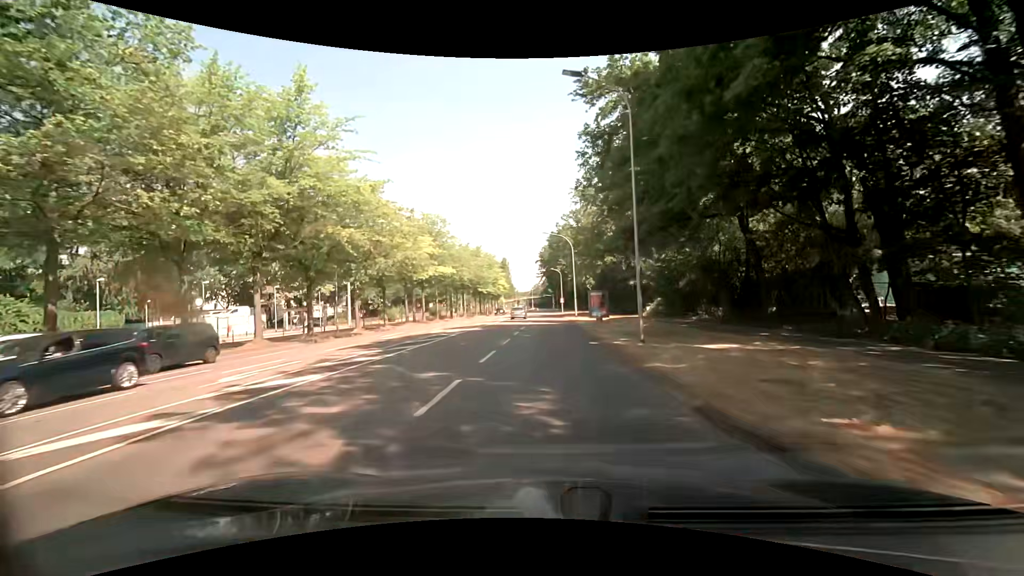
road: secondary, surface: asphalt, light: Day
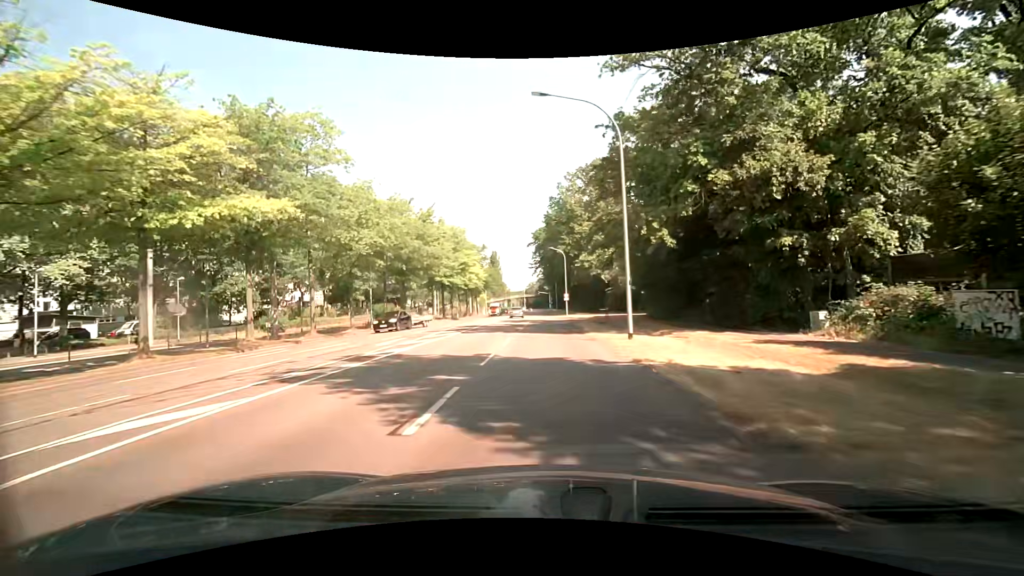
(-0.4, +36.9) m; 0°
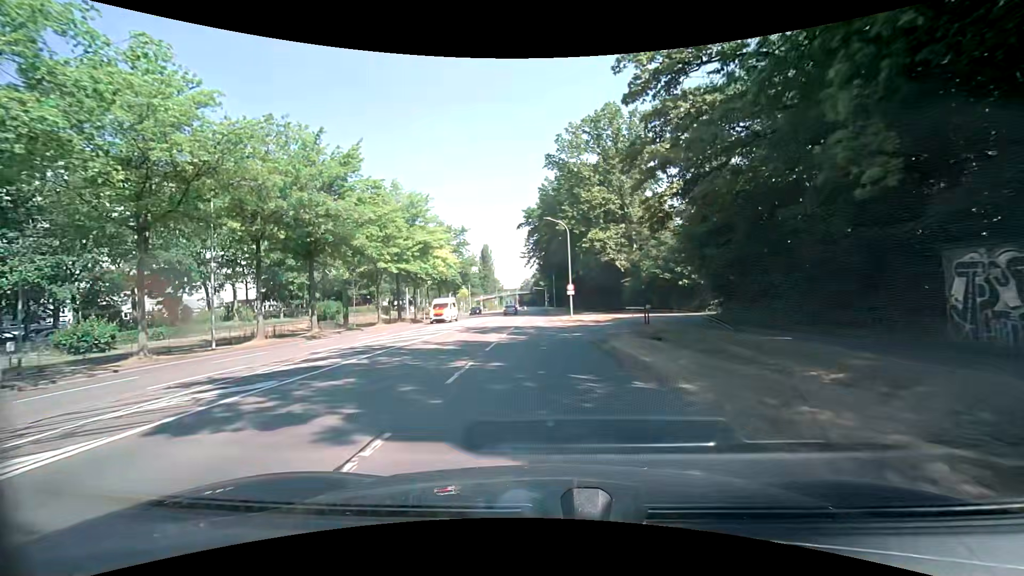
(0.0, +20.8) m; 0°
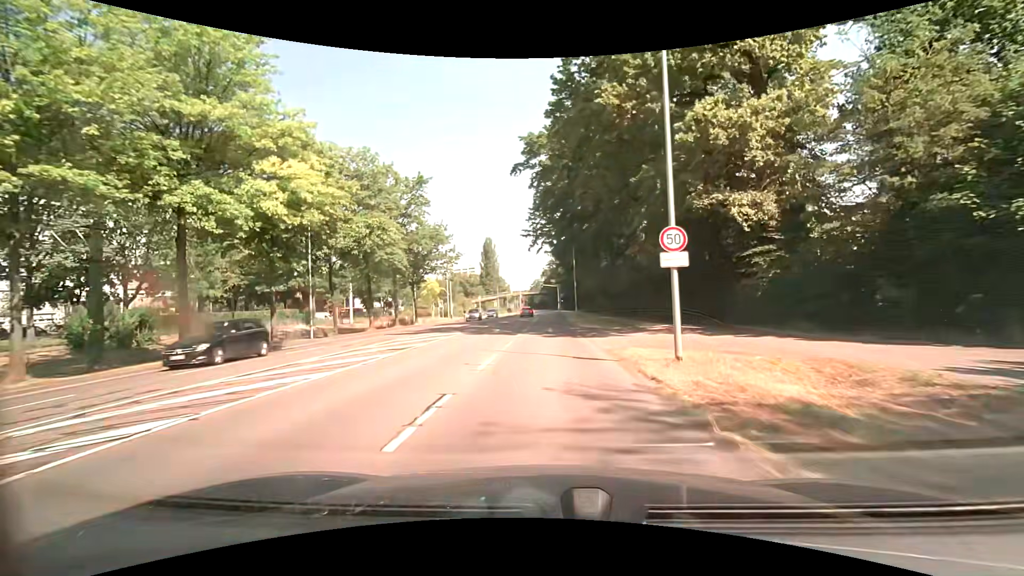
(-0.3, +33.9) m; -2°
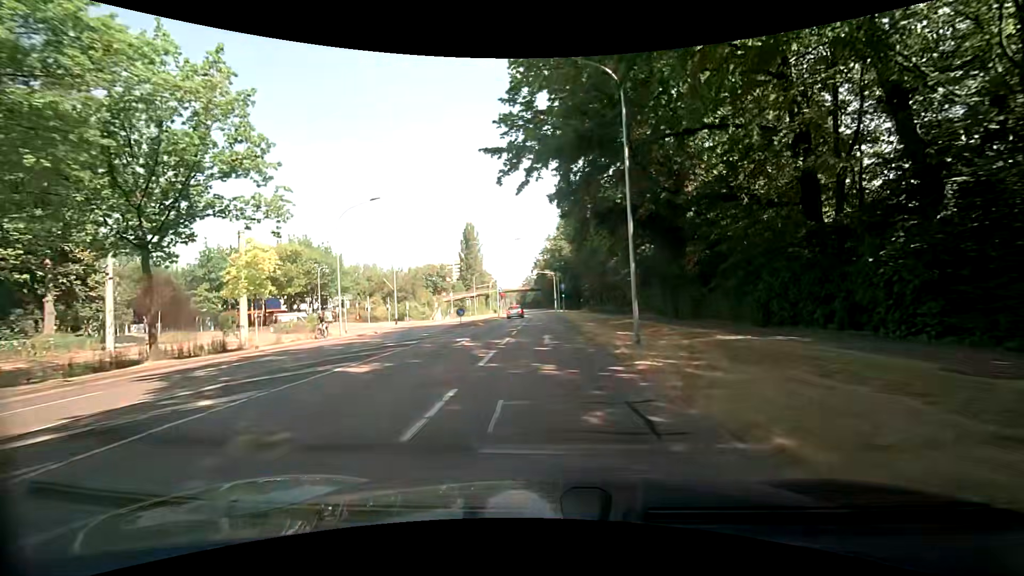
(+0.7, +35.9) m; +1°
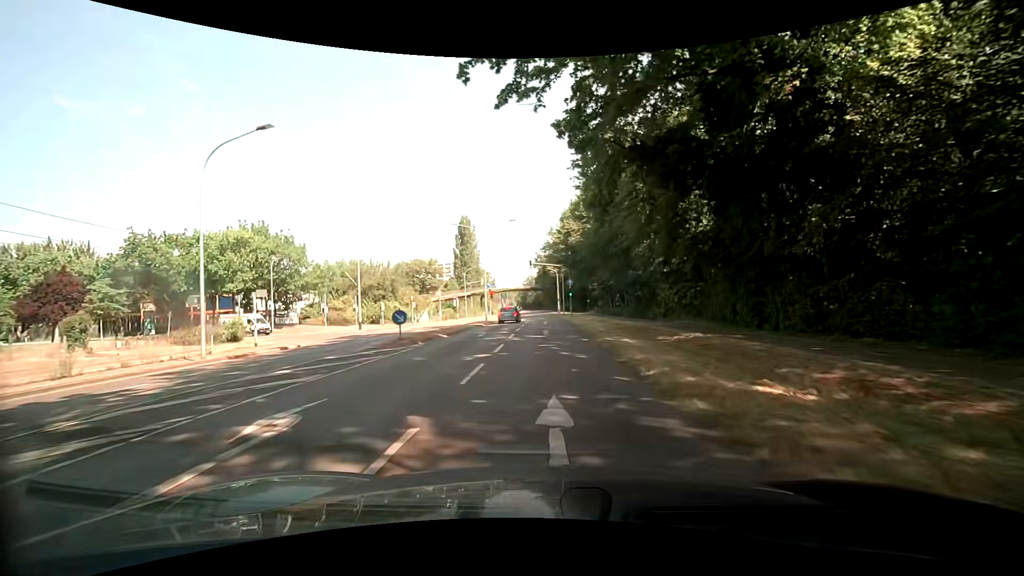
(0.0, +14.4) m; 0°
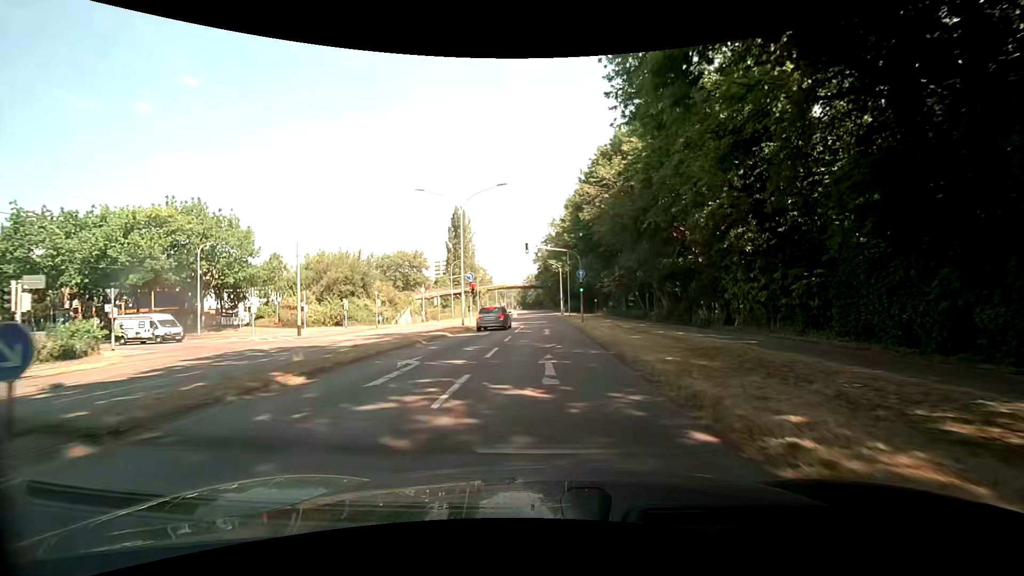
(-0.1, +14.2) m; -1°
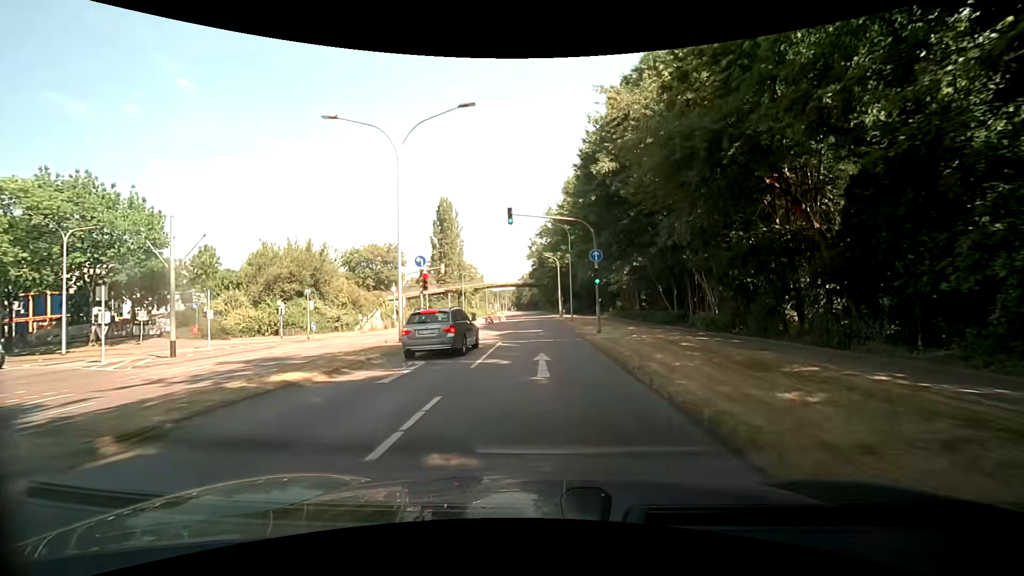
(+0.1, +13.9) m; 0°
(0, +10) (0, +20) (0, +30) (0, +40) (0, +50) (0, +60) (0, +70) (0, +80) (-1, +90) (-1, +100) m
